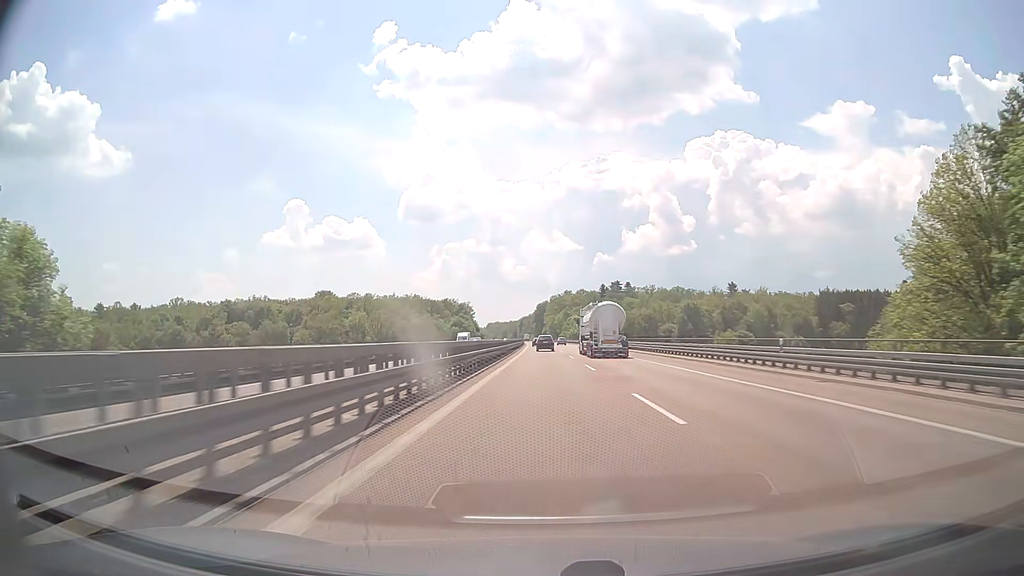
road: motorway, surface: concrete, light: Day
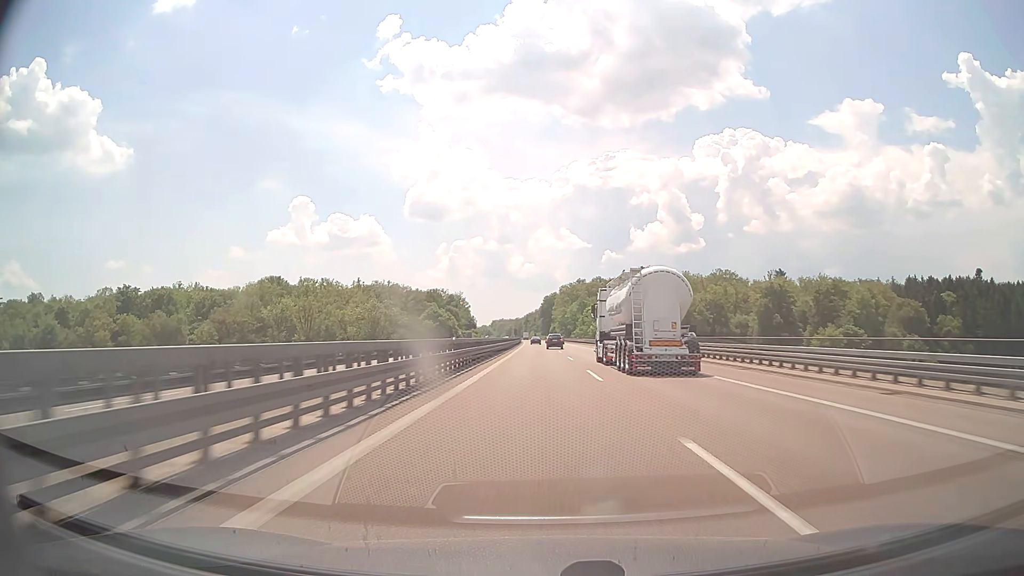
(-0.3, +79.4) m; -1°
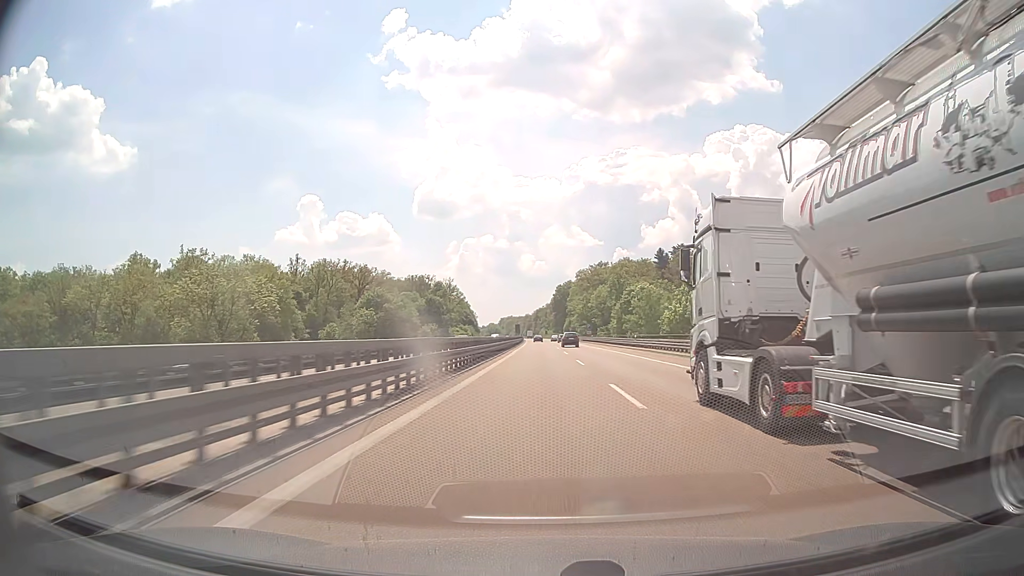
(-0.8, +80.1) m; -1°
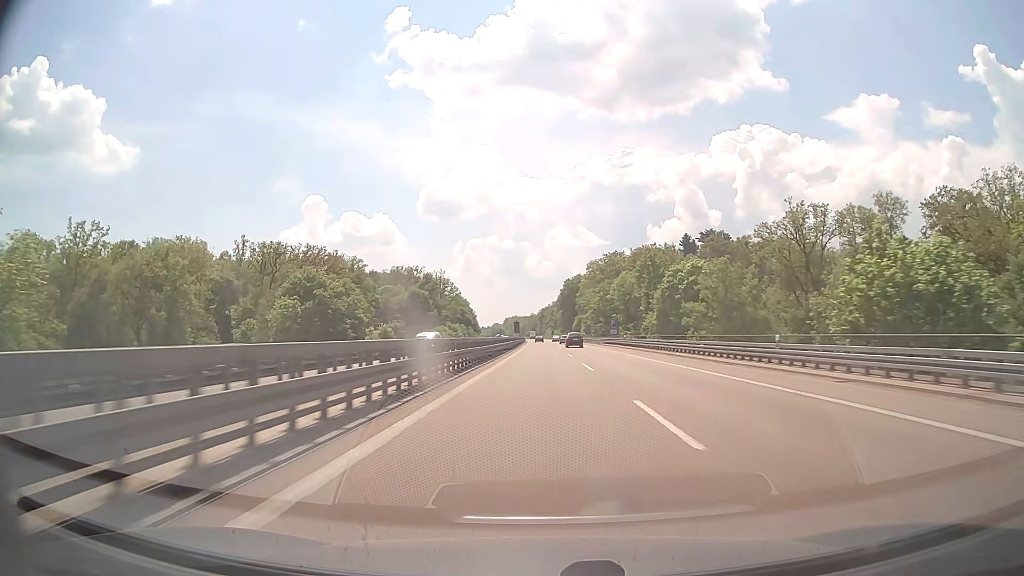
(-0.2, +40.2) m; -1°
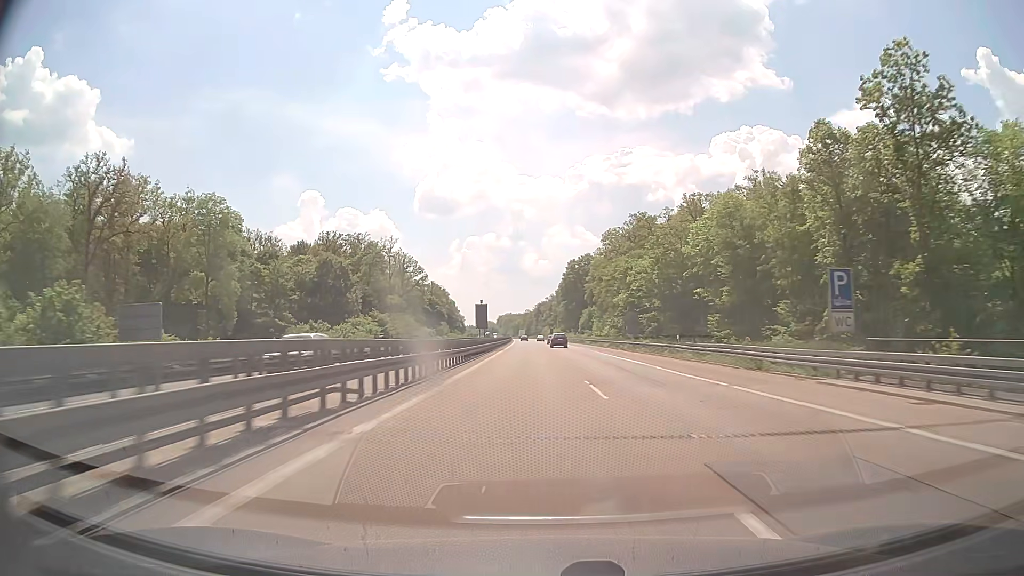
(-0.1, +80.3) m; 0°
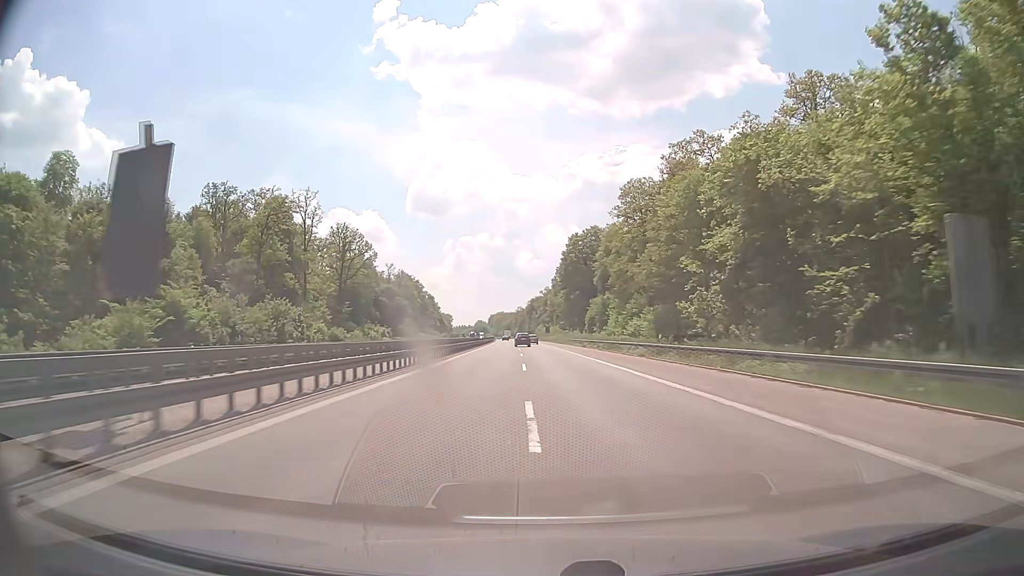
(+0.2, +60.1) m; +1°
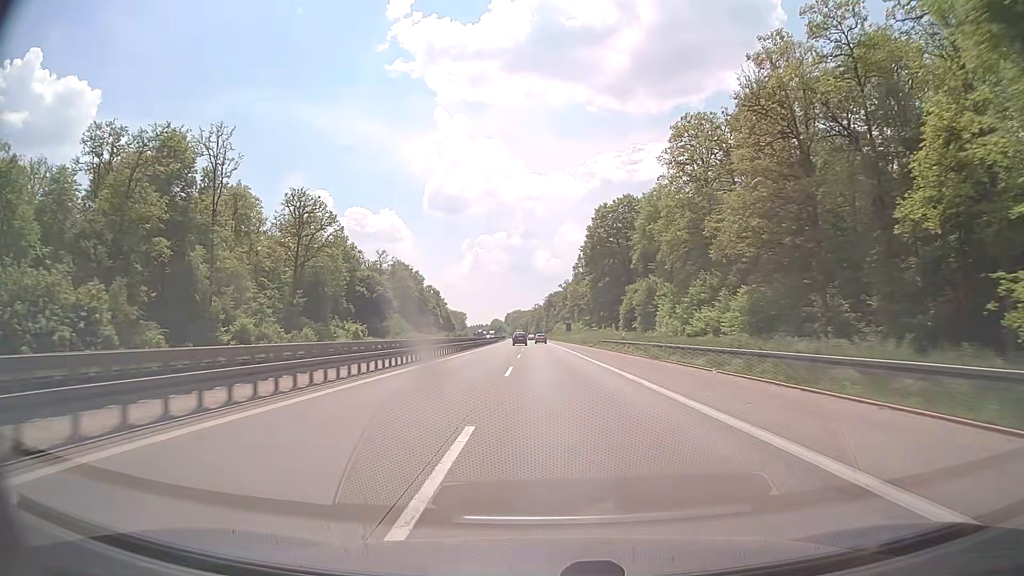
(-0.4, +39.6) m; -1°
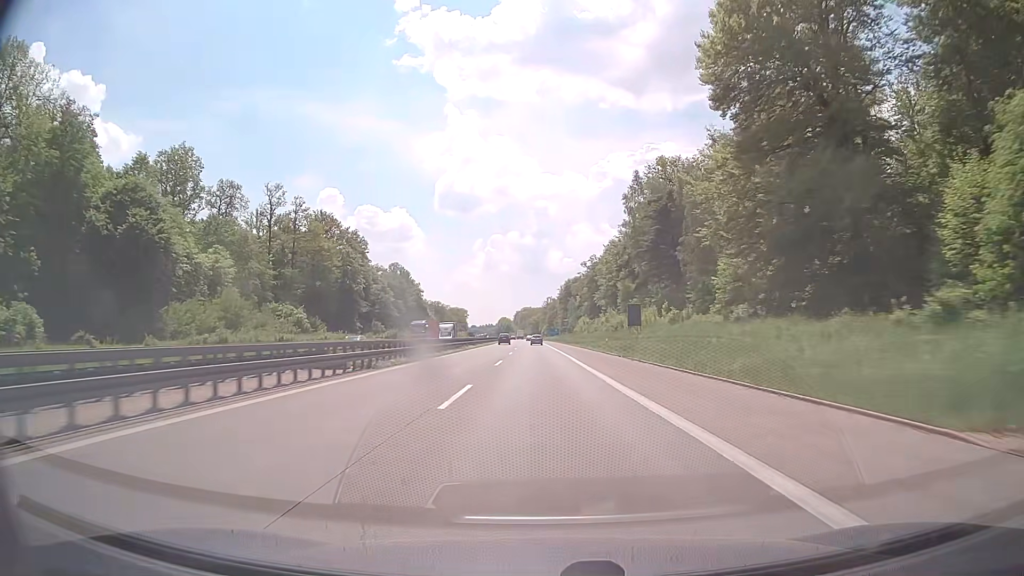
(-1.6, +99.2) m; -1°
(0, +10) (0, +20) (0, +30) (0, +40) (0, +50) (-1, +60) (-1, +70) (-1, +80) (-1, +90) (-2, +100) m
